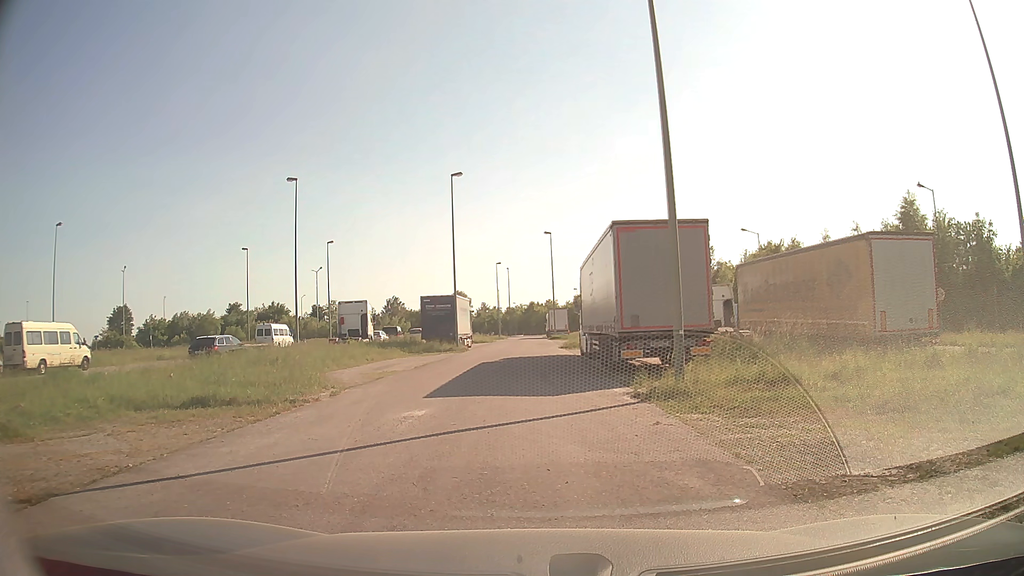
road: service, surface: asphalt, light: Day
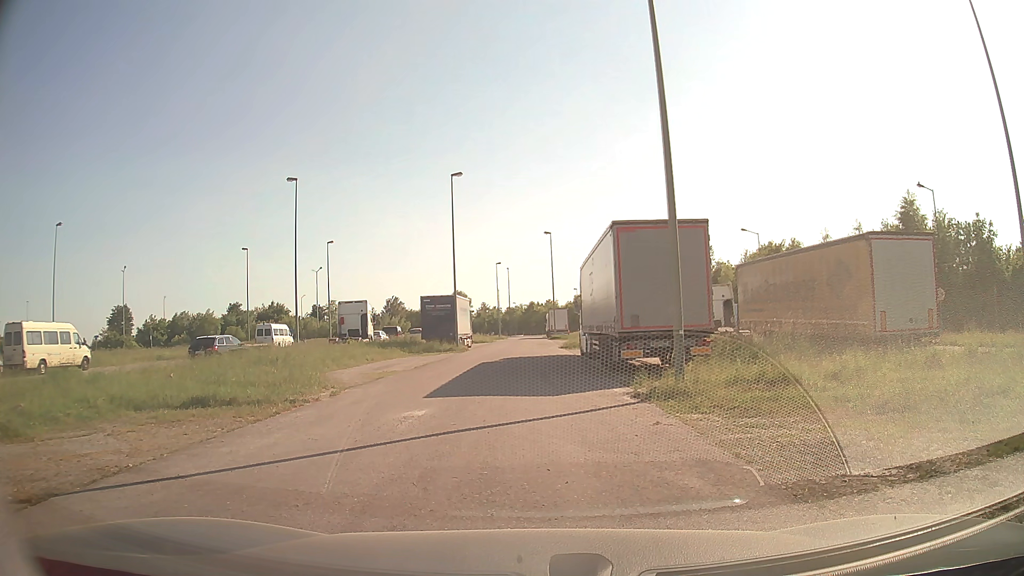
(0.0, 0.0) m; 0°
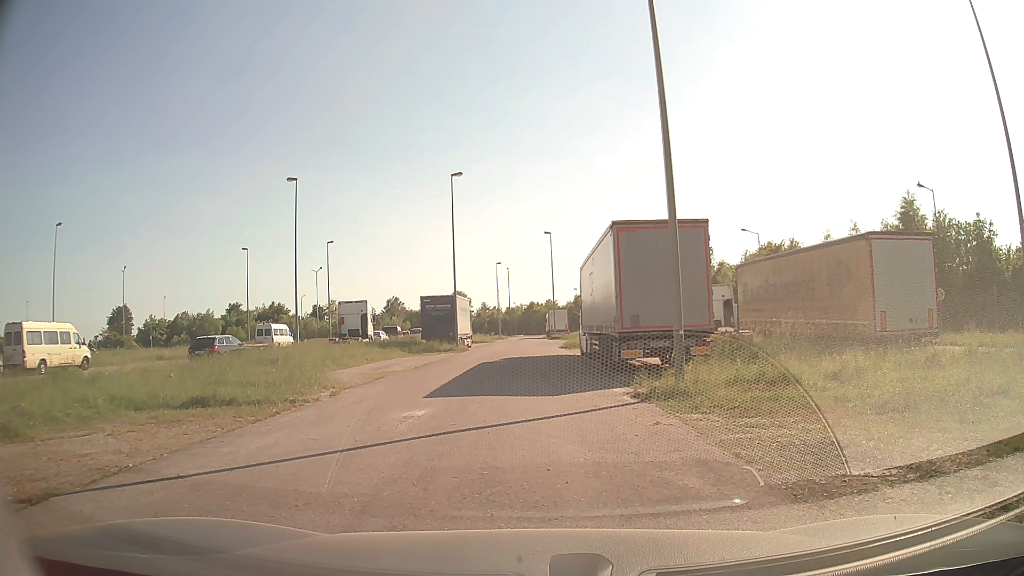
(0.0, 0.0) m; 0°
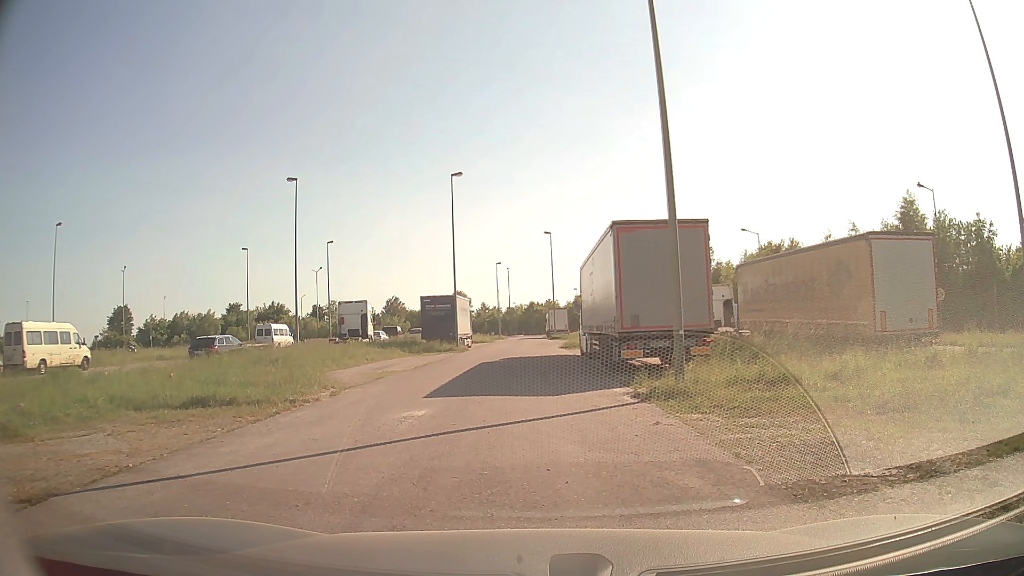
(0.0, 0.0) m; 0°
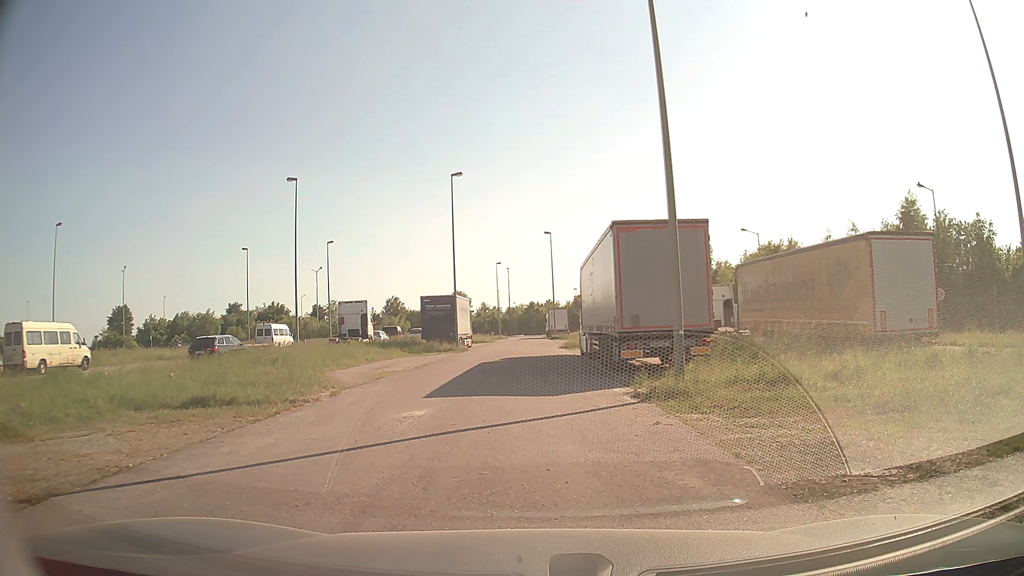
(0.0, 0.0) m; 0°
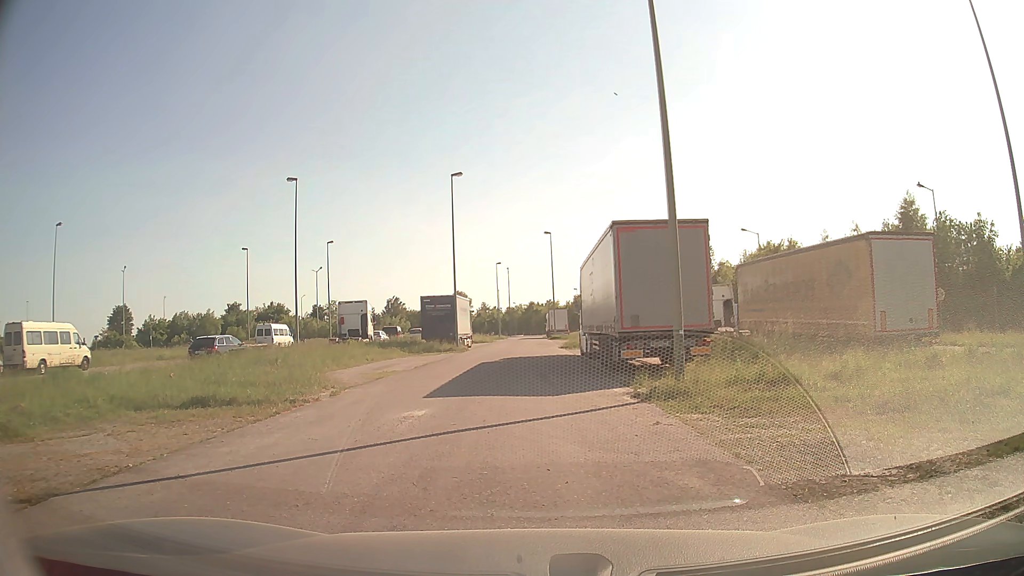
(0.0, 0.0) m; 0°
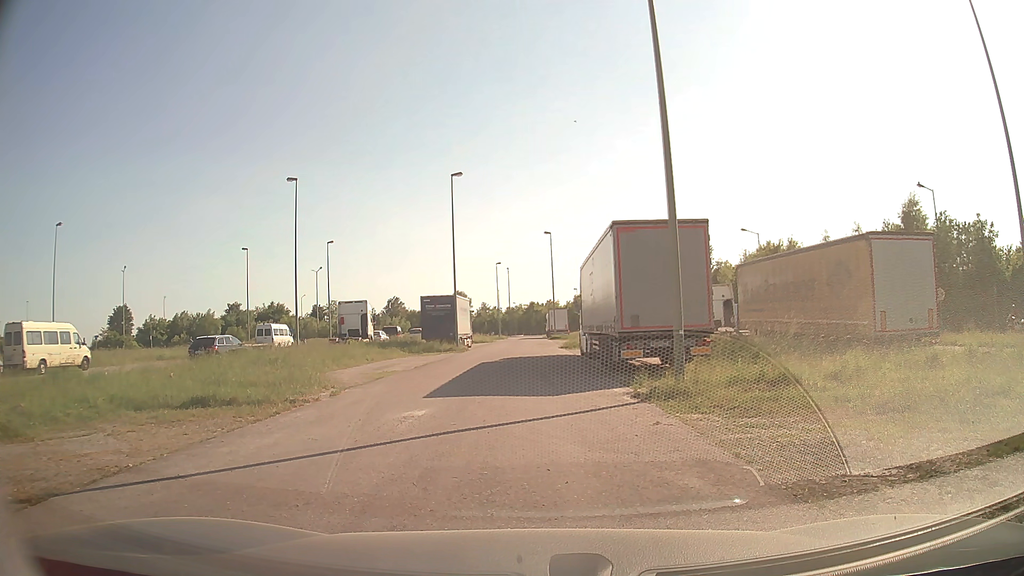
(0.0, 0.0) m; 0°
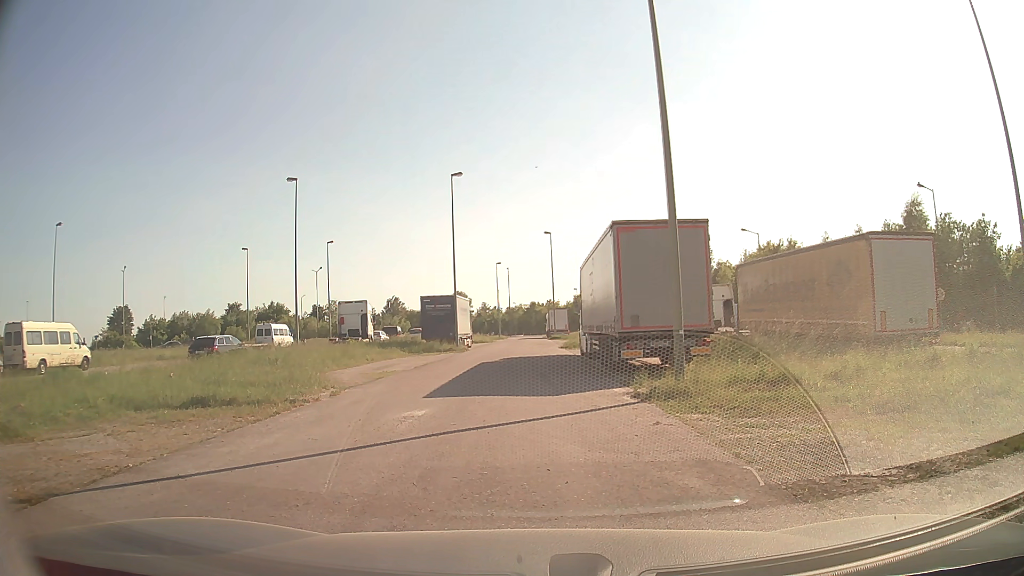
(0.0, 0.0) m; 0°
(0, +10) (-1, +20) (-1, +30) (0, +40) (0, +50) (0, +60) (0, +70) (0, +80) (0, +90) (0, +100) m
